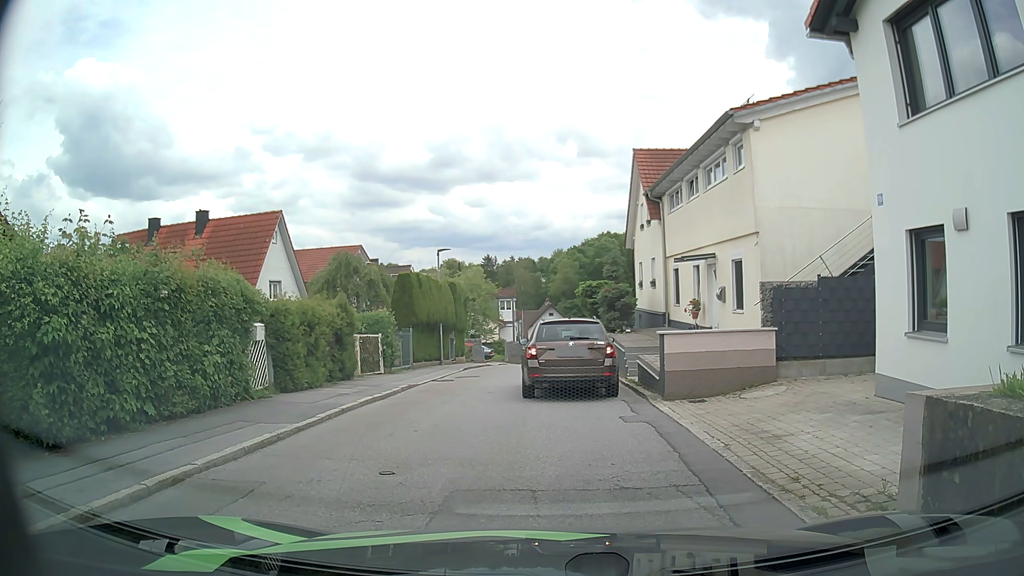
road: residential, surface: asphalt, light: Day
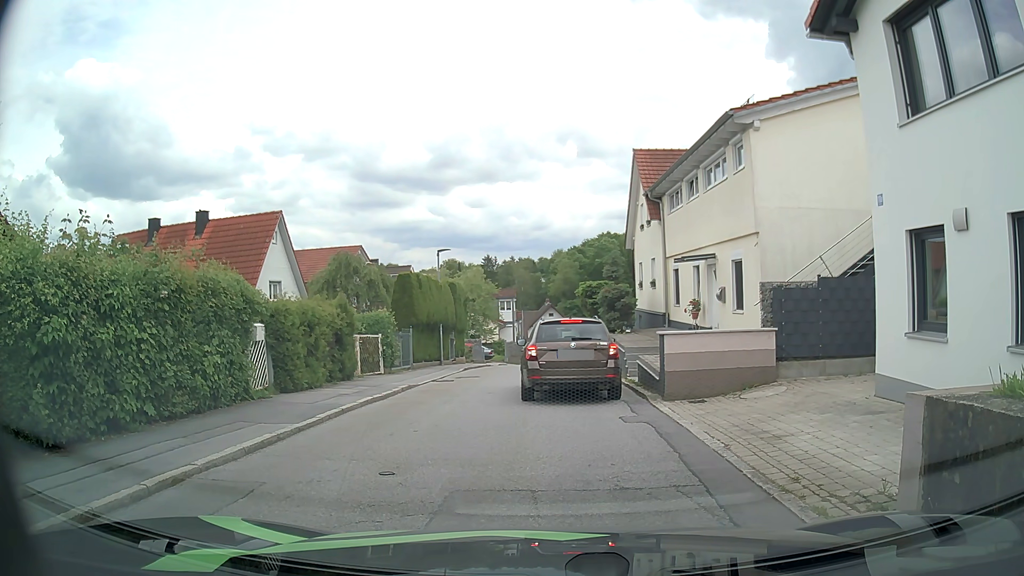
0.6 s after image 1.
(0.0, 0.0) m; 0°
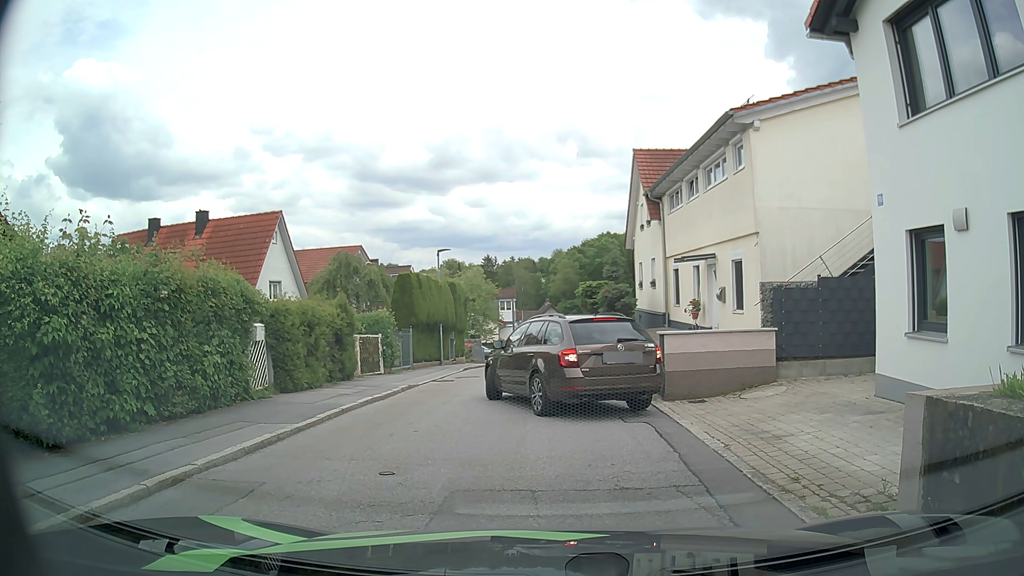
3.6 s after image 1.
(0.0, 0.0) m; 0°
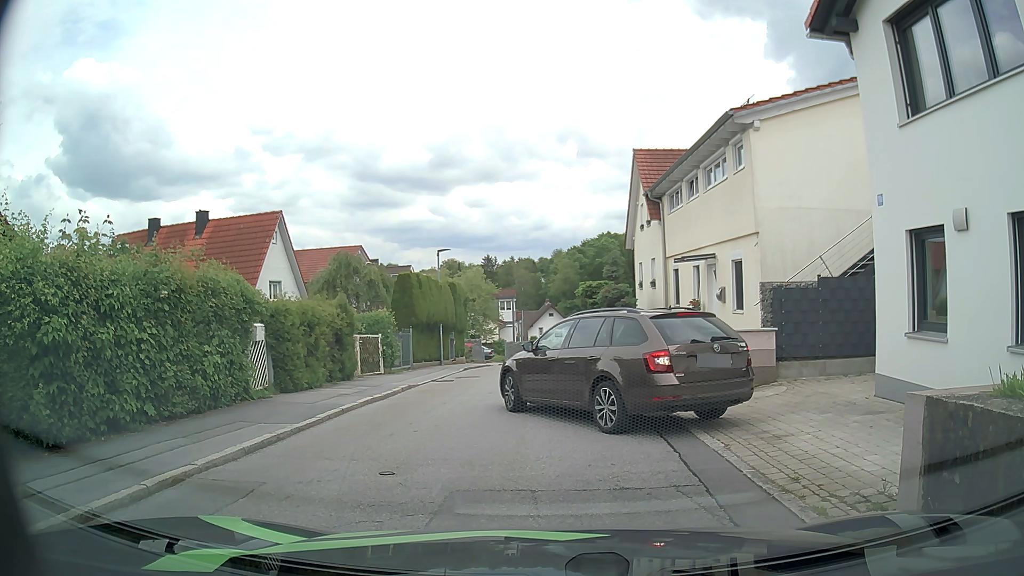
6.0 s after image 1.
(0.0, 0.0) m; 0°
